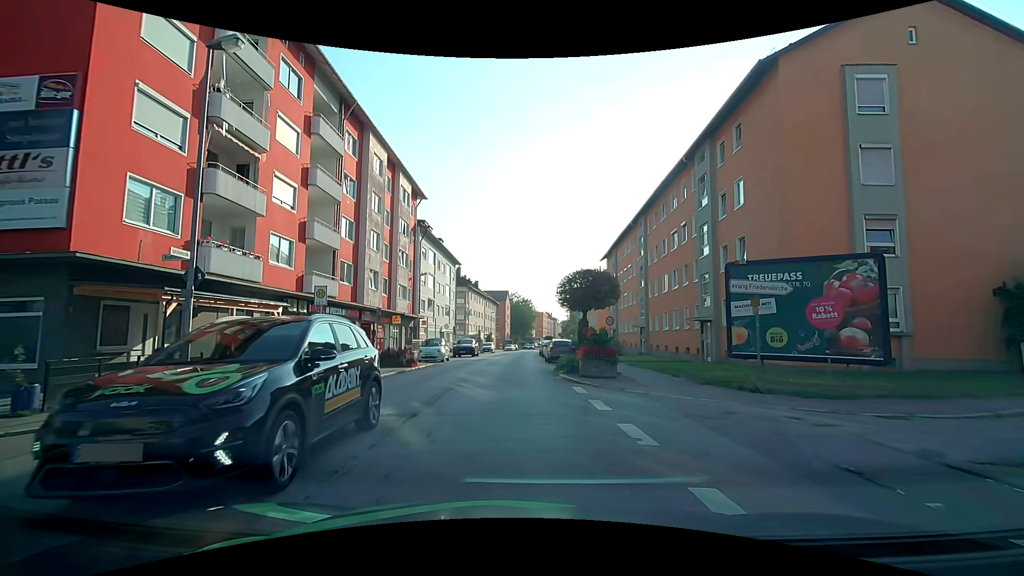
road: tertiary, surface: asphalt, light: Day
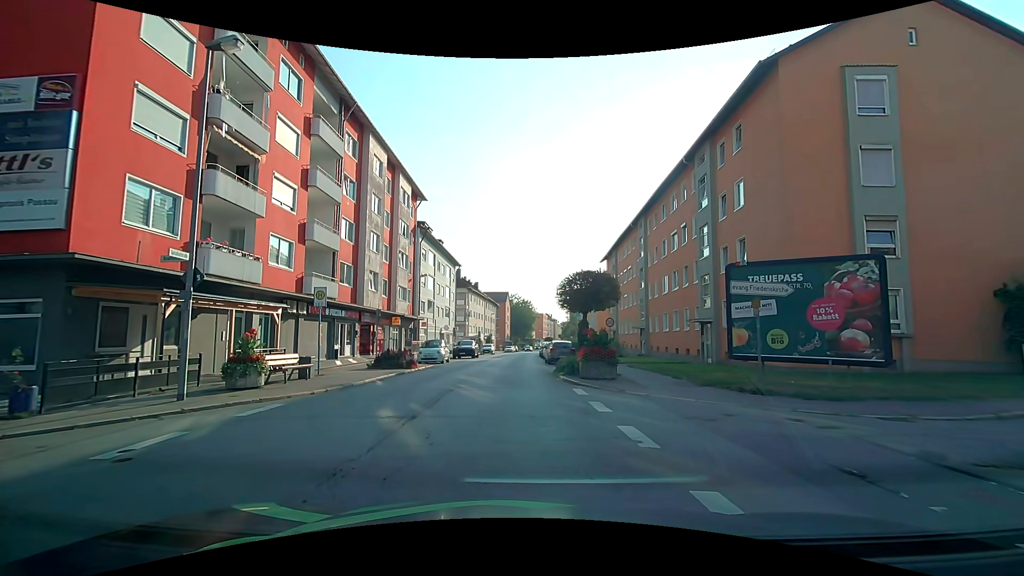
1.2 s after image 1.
(0.0, +0.1) m; 0°
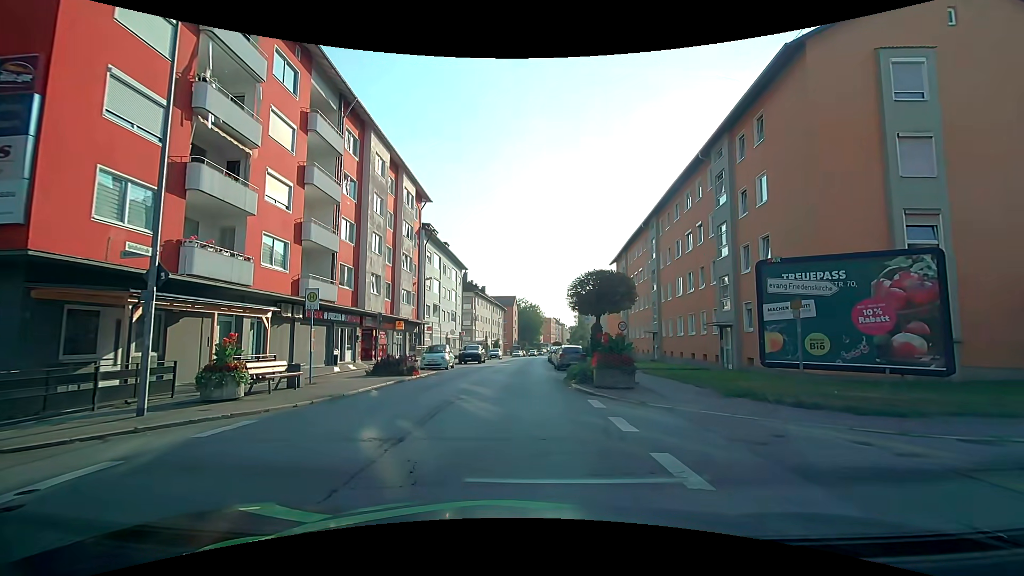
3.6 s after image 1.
(0.0, +1.5) m; 0°
